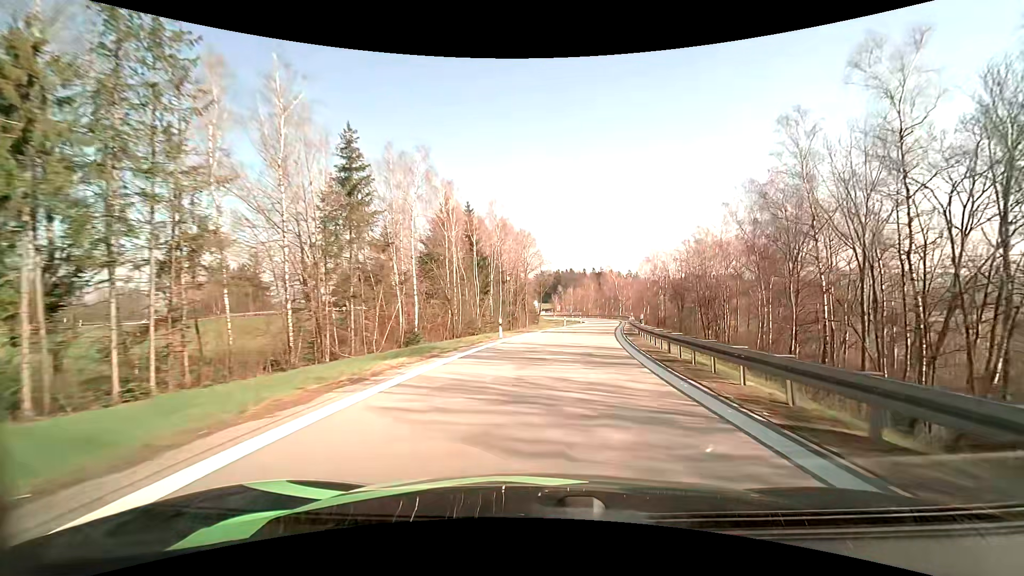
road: motorway_link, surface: asphalt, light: Day
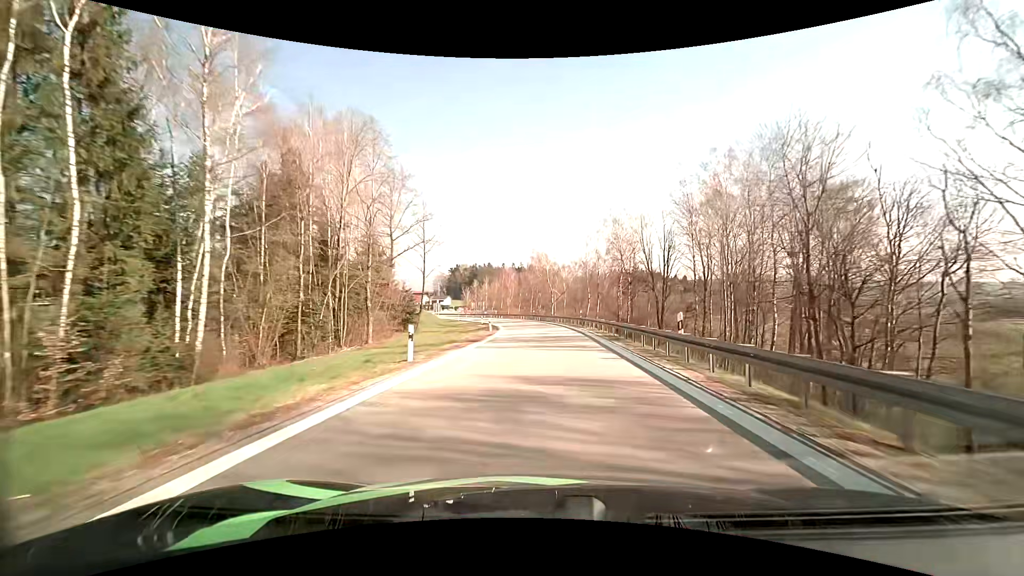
(+4.4, +42.9) m; +10°
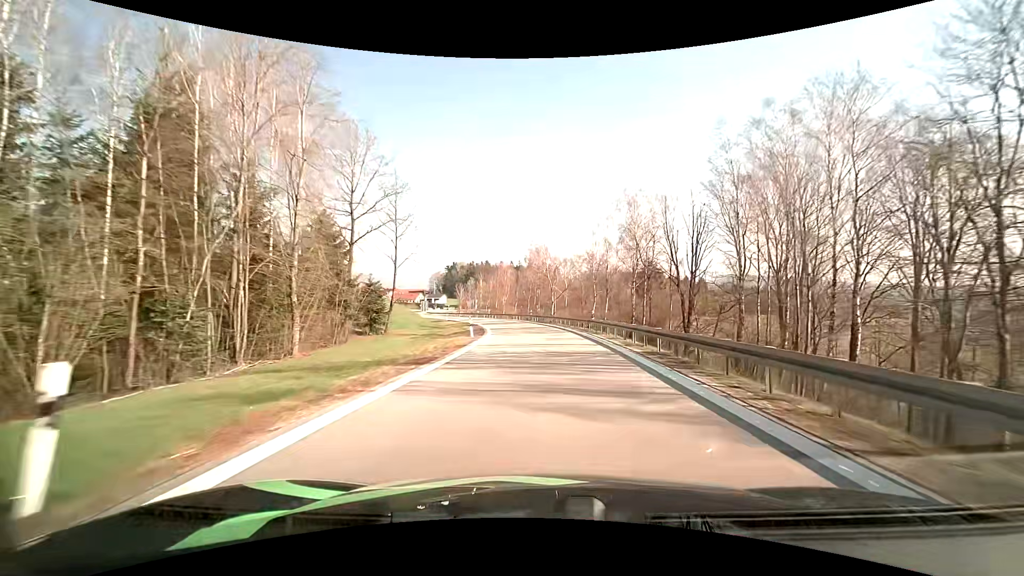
(0.0, +10.6) m; 0°
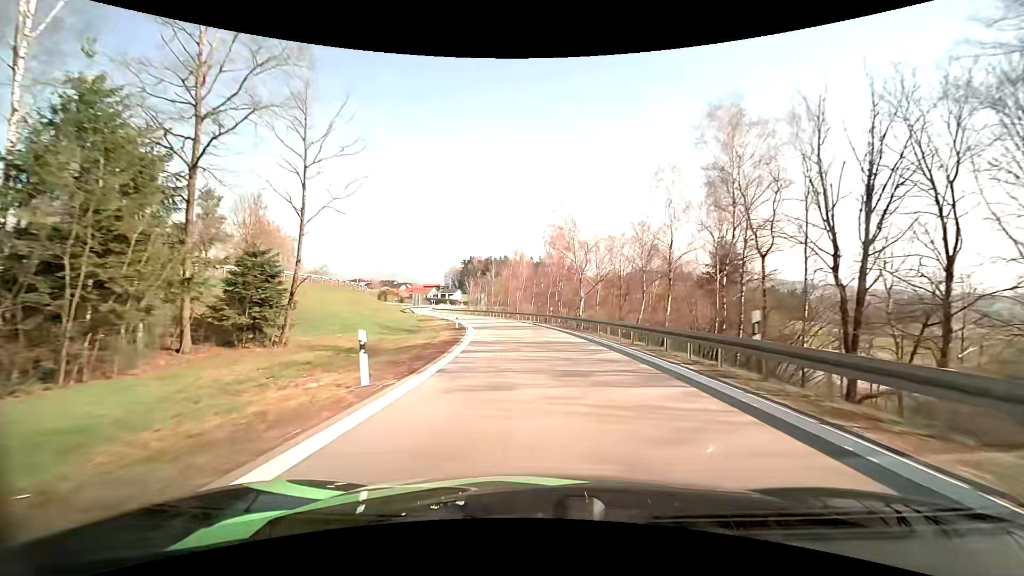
(-0.1, +21.1) m; -1°
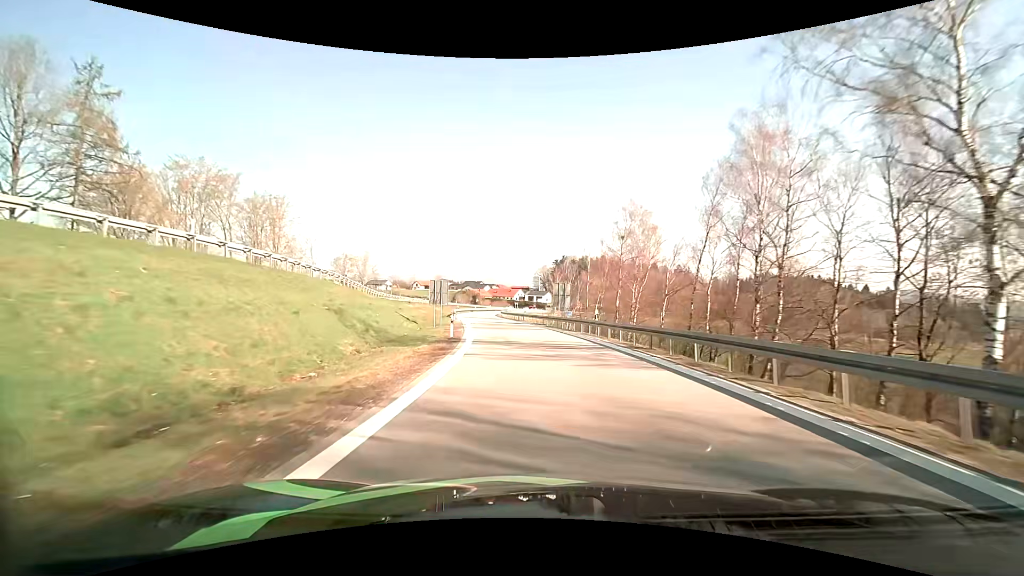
(-3.8, +41.1) m; -11°
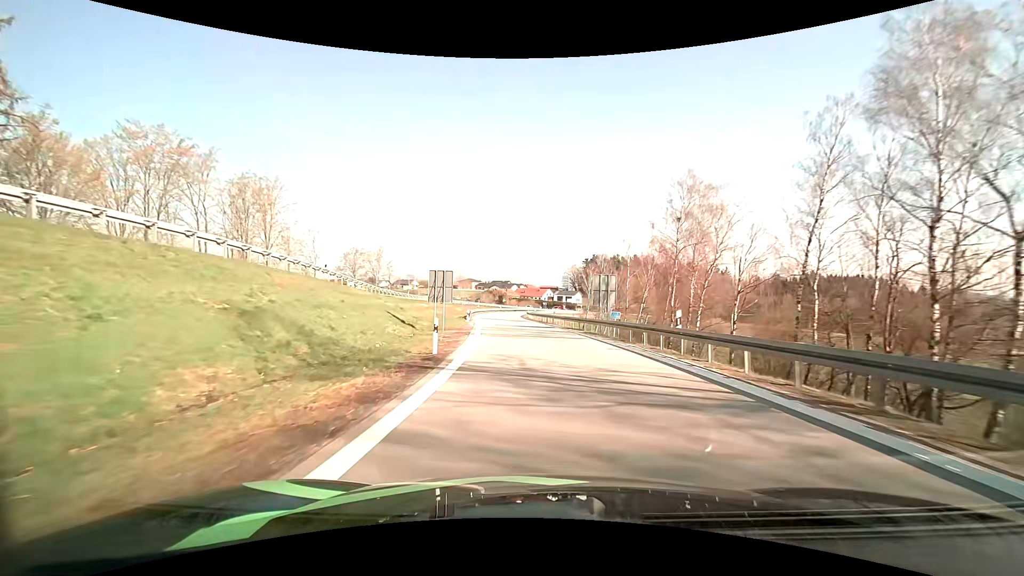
(-0.3, +10.3) m; -3°
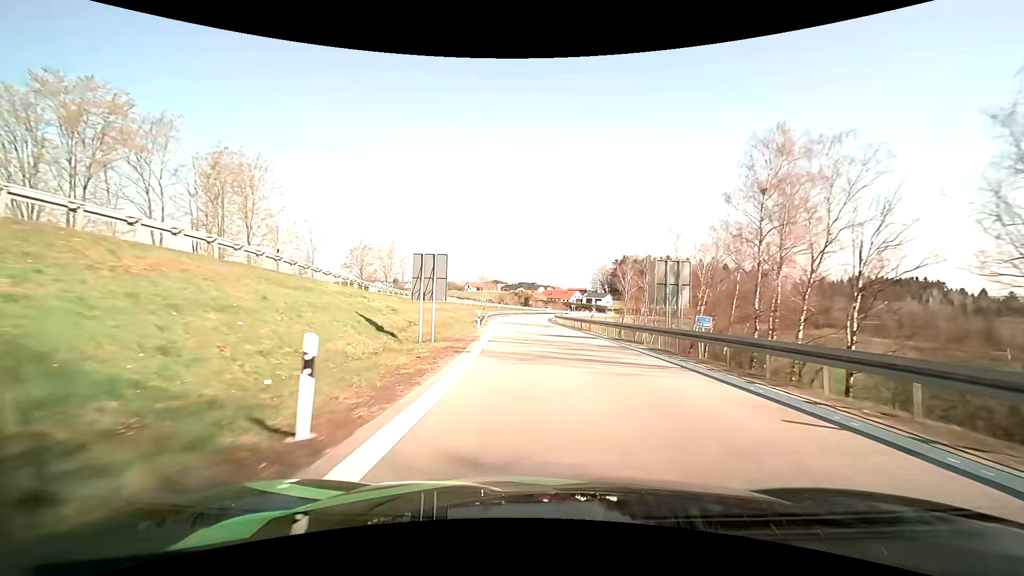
(-0.3, +10.2) m; -3°
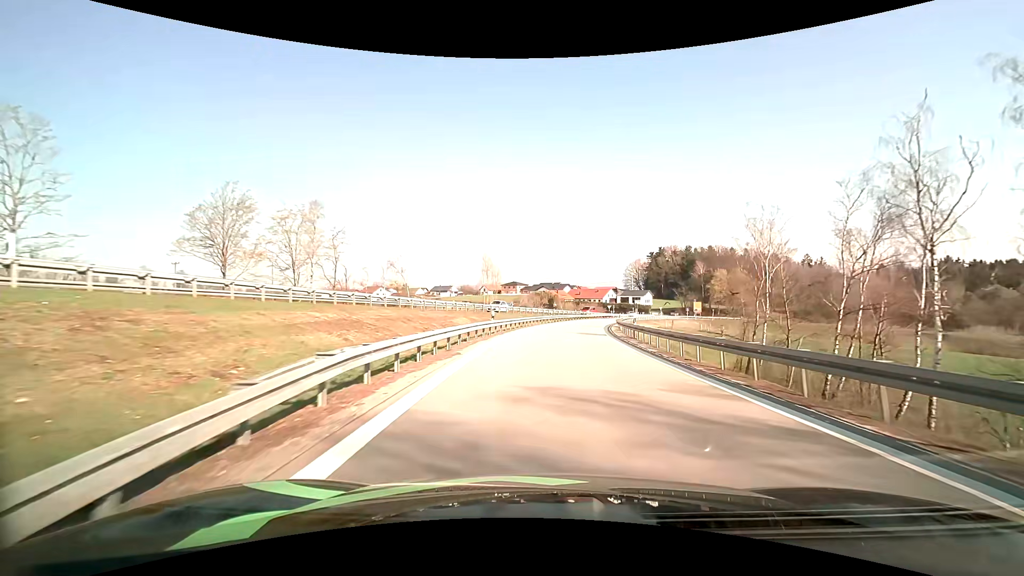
(-1.7, +39.5) m; -3°
(0, +10) (0, +20) (+1, +30) (+2, +40) (+3, +50) (+5, +60) (+7, +69) (+10, +79) (+13, +89) (+16, +98) m
